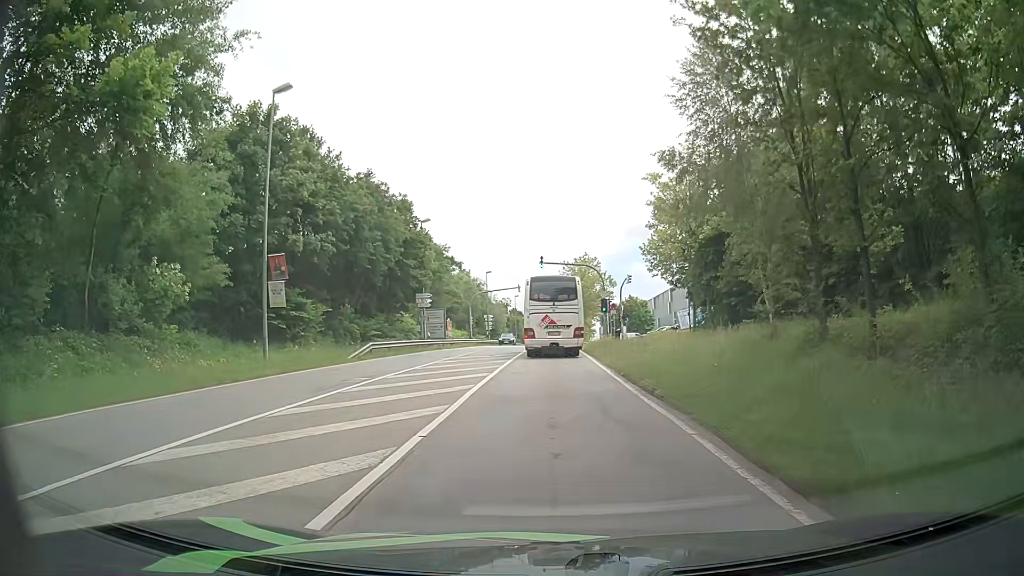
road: secondary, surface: asphalt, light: Day
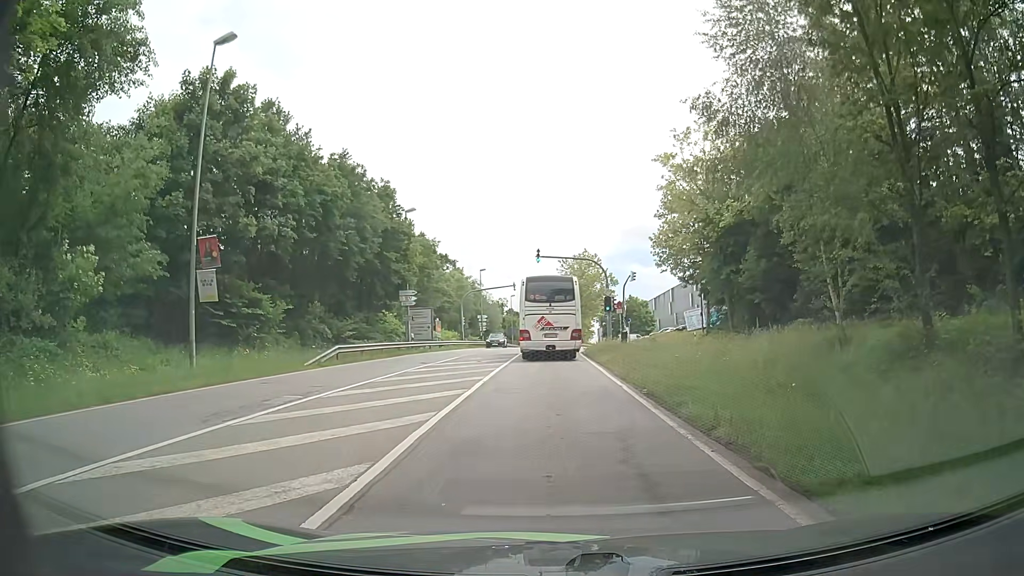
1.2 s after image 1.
(+0.1, +5.0) m; 0°
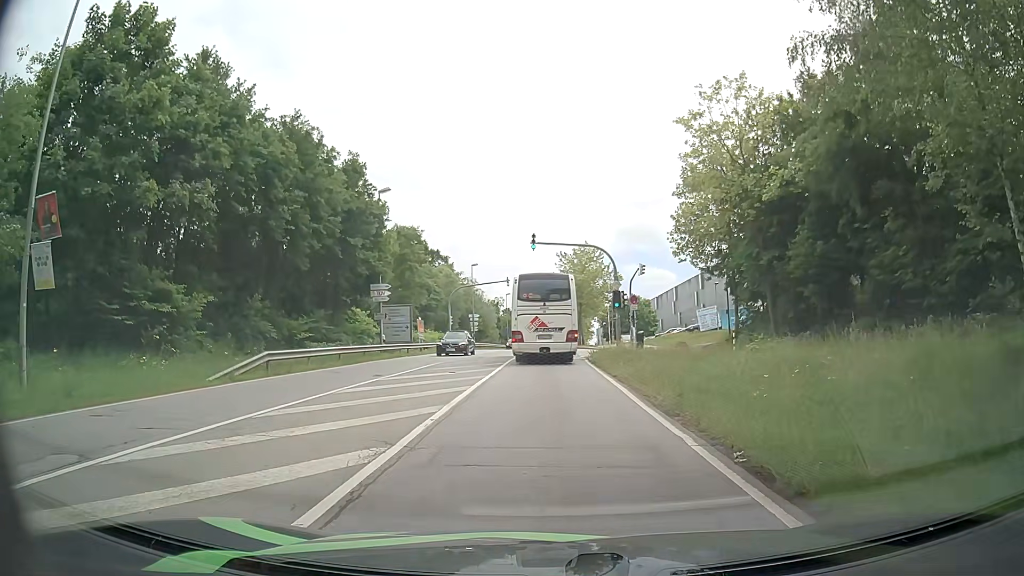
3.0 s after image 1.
(+0.1, +7.2) m; +2°
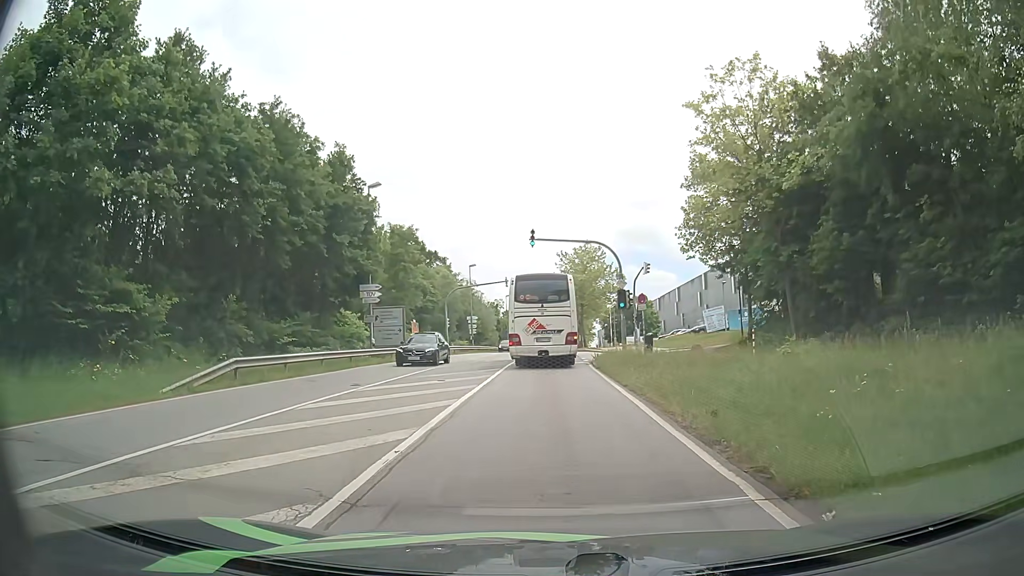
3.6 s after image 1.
(0.0, +2.4) m; -1°
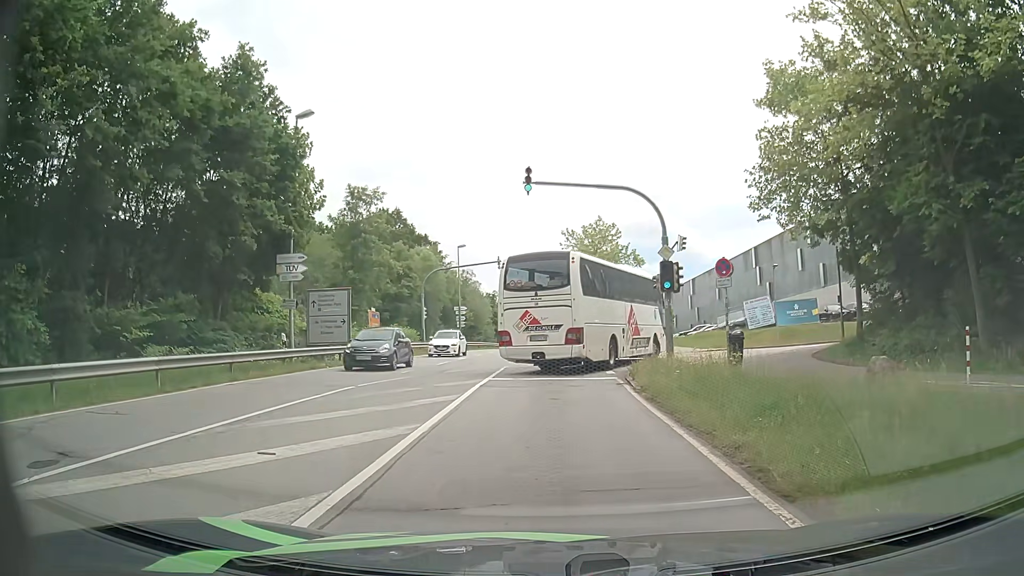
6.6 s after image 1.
(0.0, +12.4) m; +1°
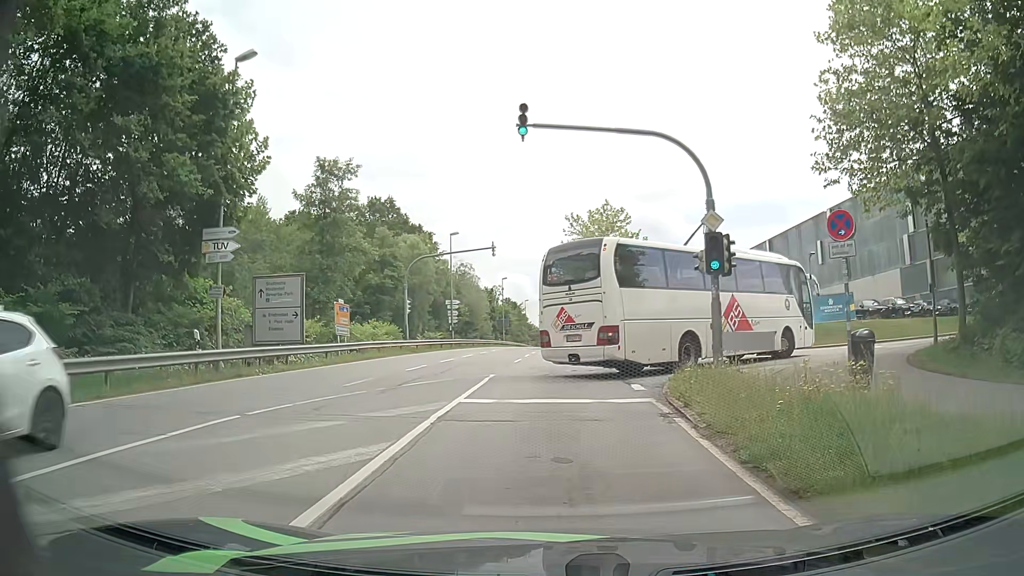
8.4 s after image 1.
(-0.1, +6.1) m; +1°
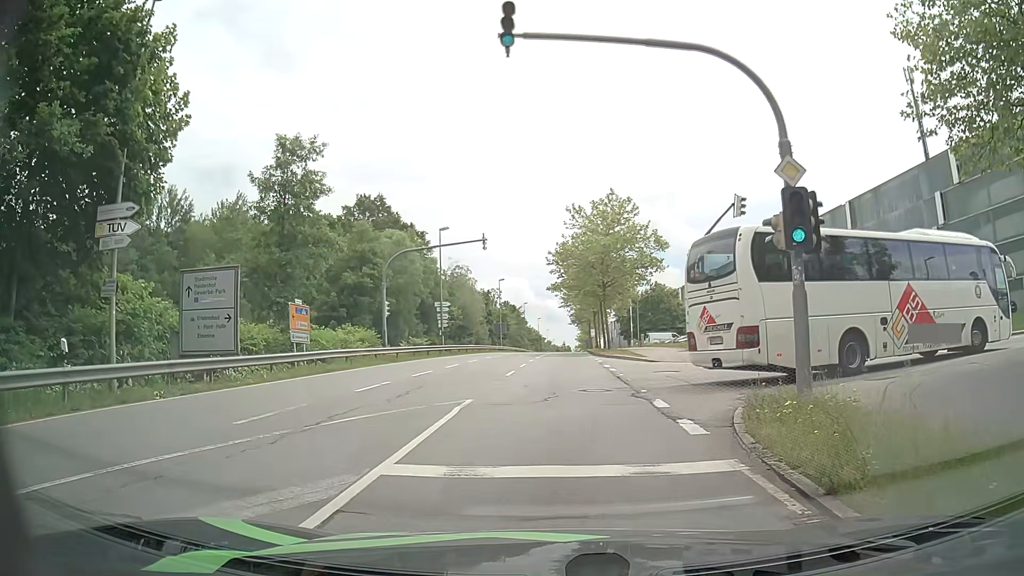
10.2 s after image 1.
(-0.2, +5.6) m; -1°
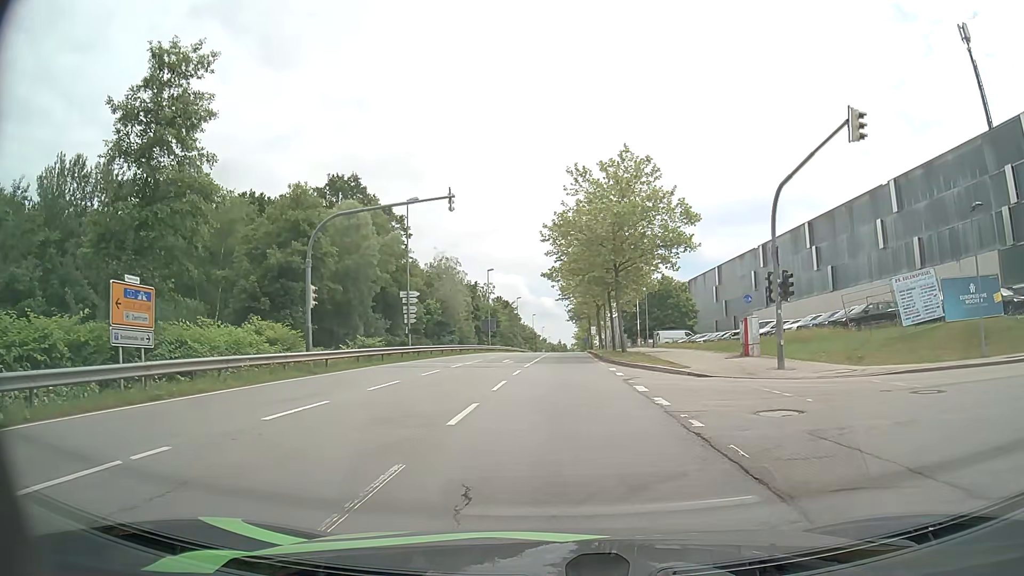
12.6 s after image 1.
(-0.1, +11.7) m; -1°
